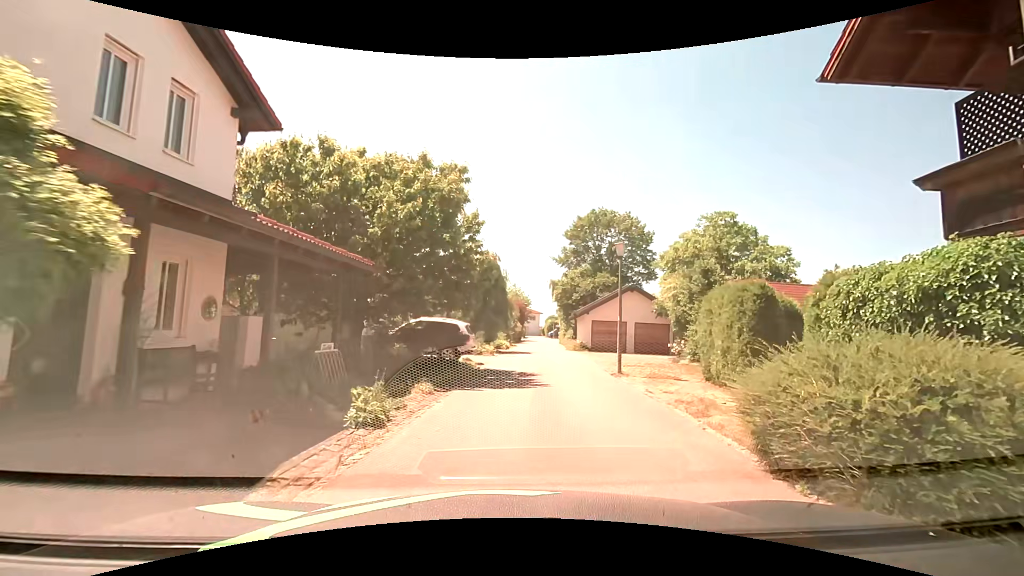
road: residential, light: Day
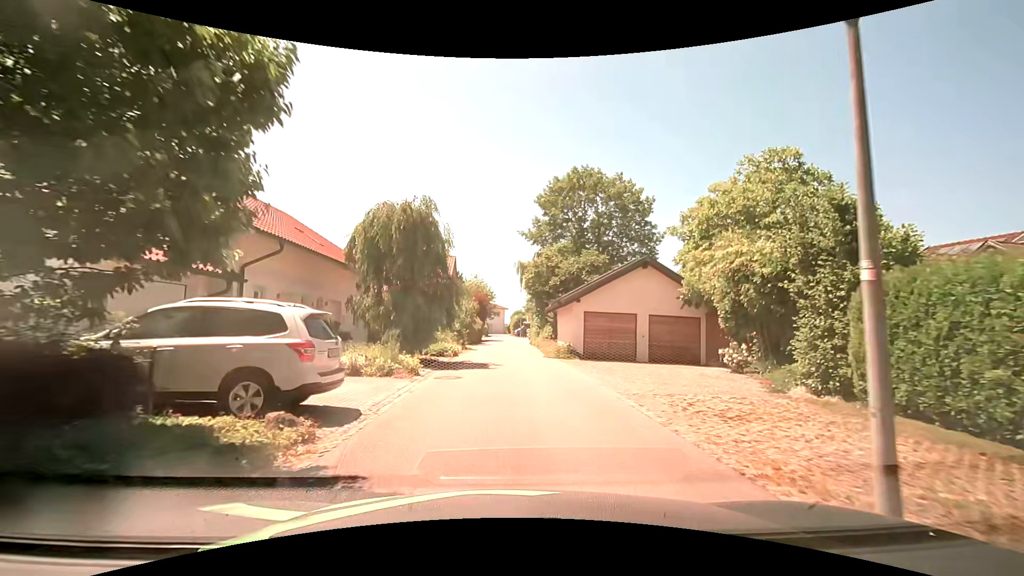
(+0.9, +12.8) m; +5°
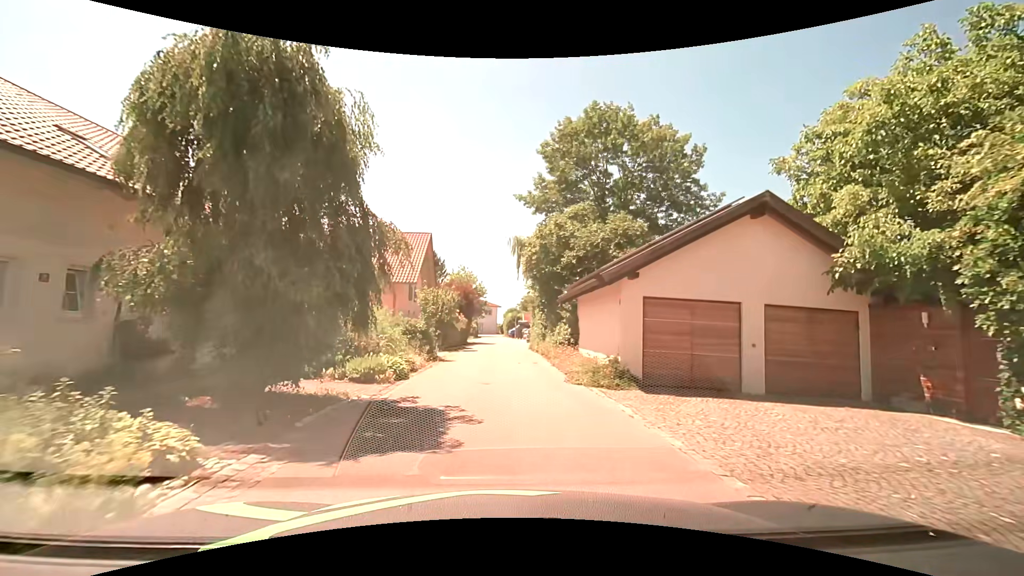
(0.0, +11.1) m; 0°
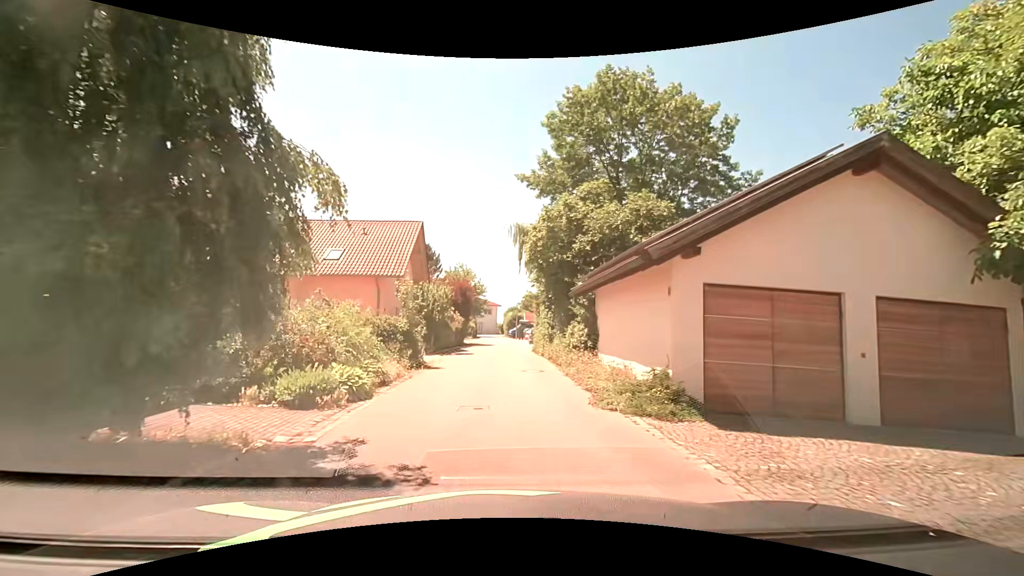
(0.0, +3.7) m; 0°
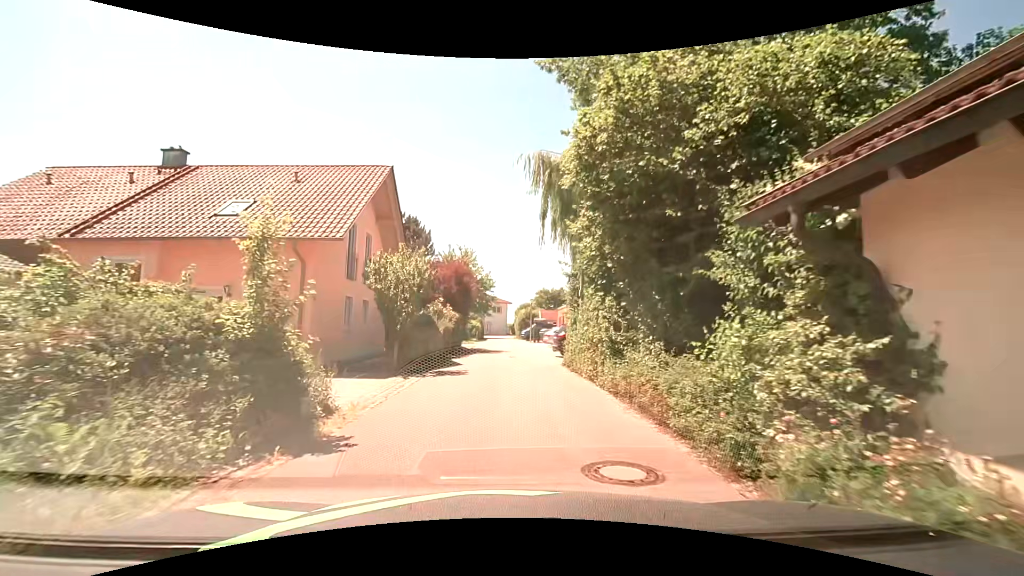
(-0.1, +10.9) m; -2°
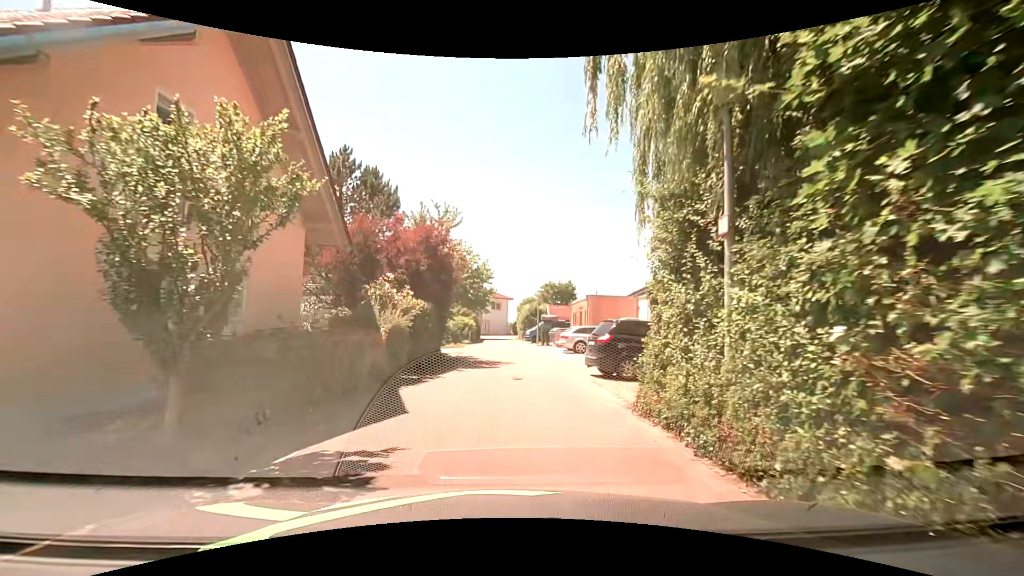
(0.0, +10.2) m; 0°
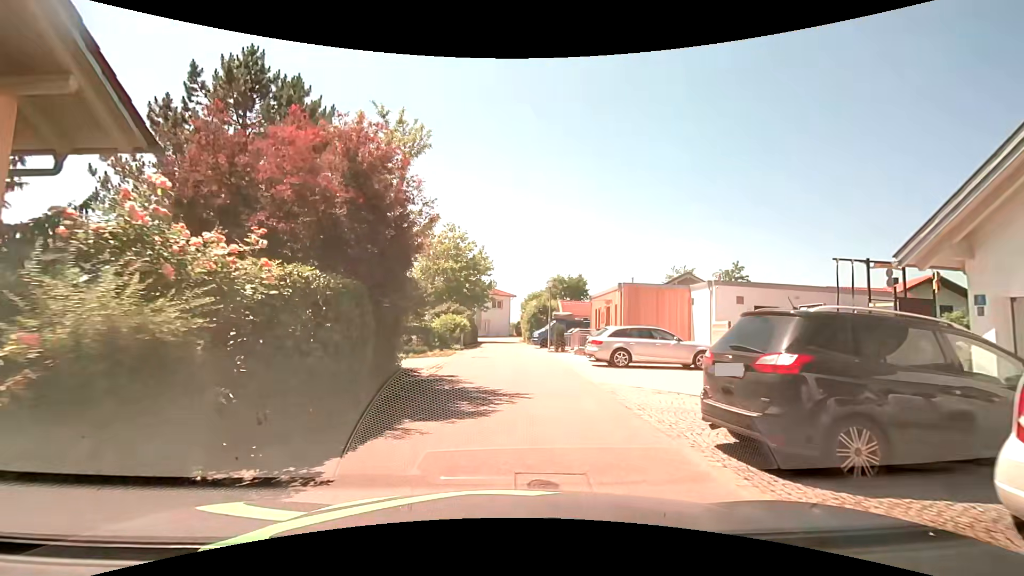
(+0.1, +8.6) m; -1°
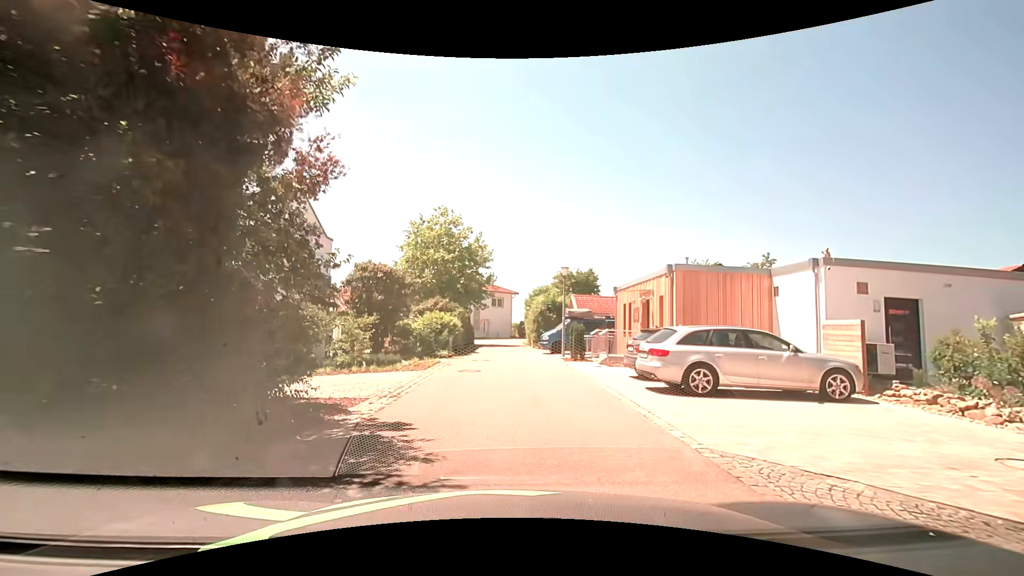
(+0.1, +6.8) m; +1°
